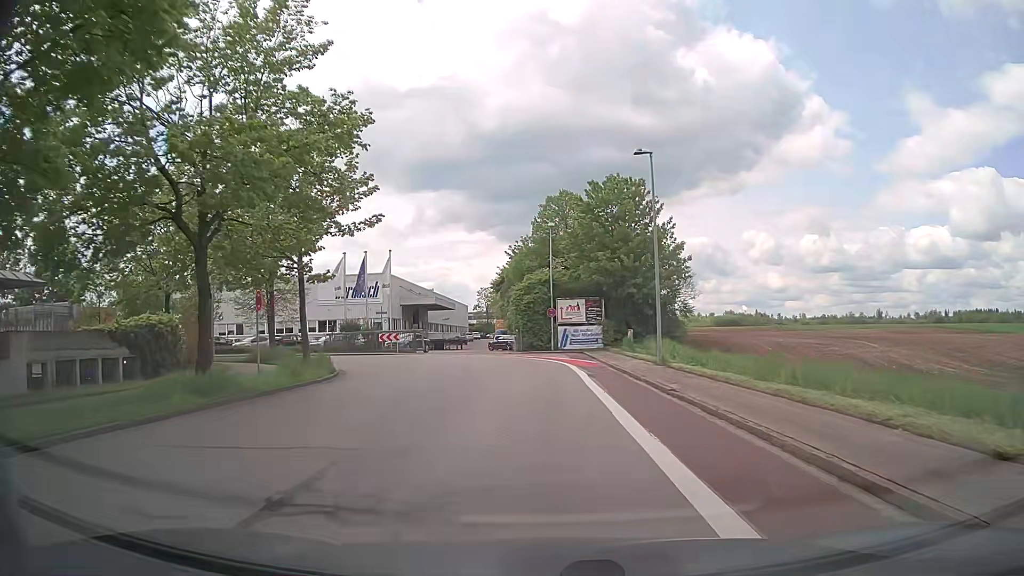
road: tertiary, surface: asphalt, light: Day
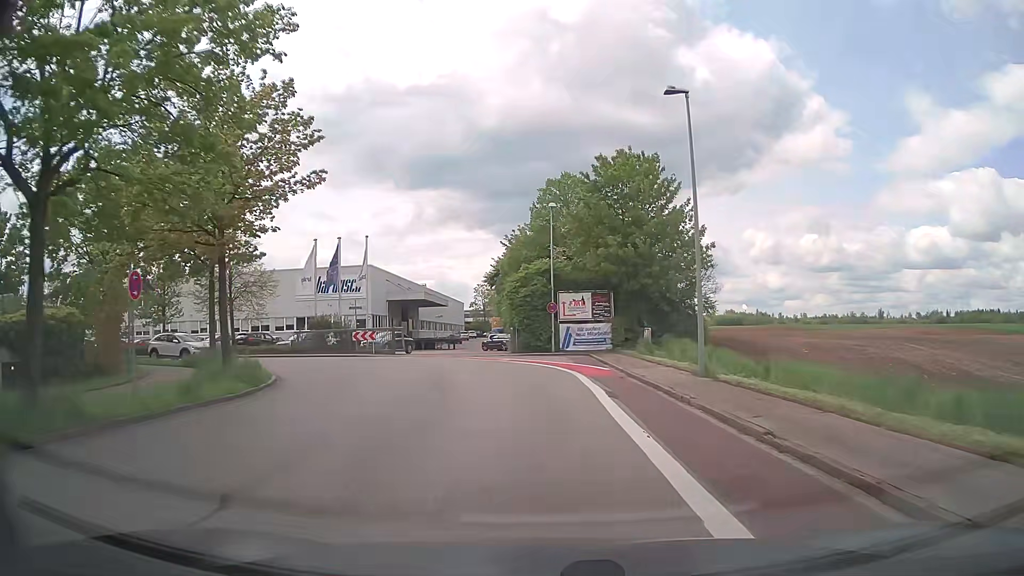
(0.0, +6.4) m; 0°
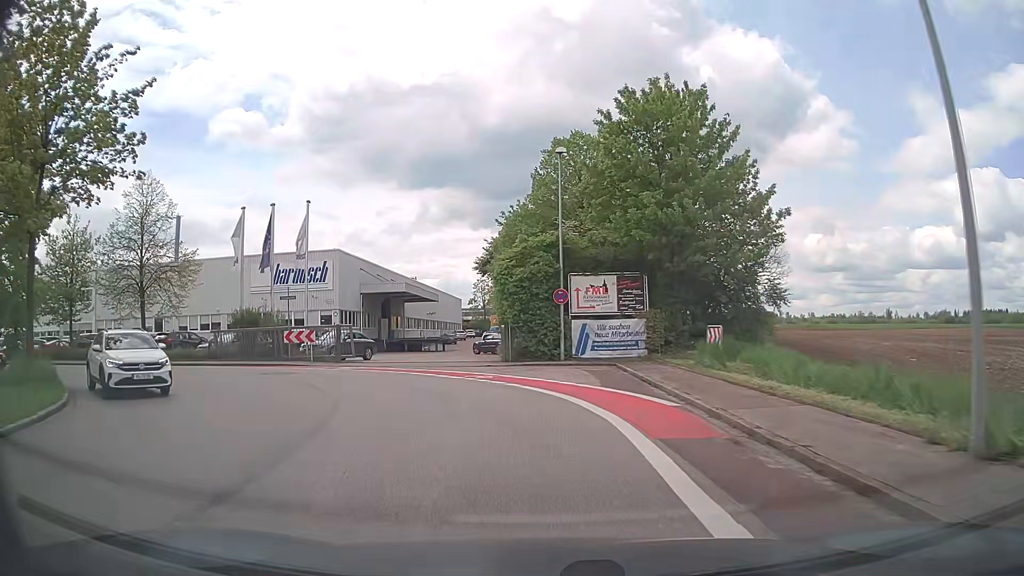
(0.0, +11.6) m; 0°
(-1, +10) (-5, +19) (-13, +24) (-23, +26) (-33, +27) (-43, +27) (-53, +28) (-63, +28) (-73, +29) (-83, +29) m
